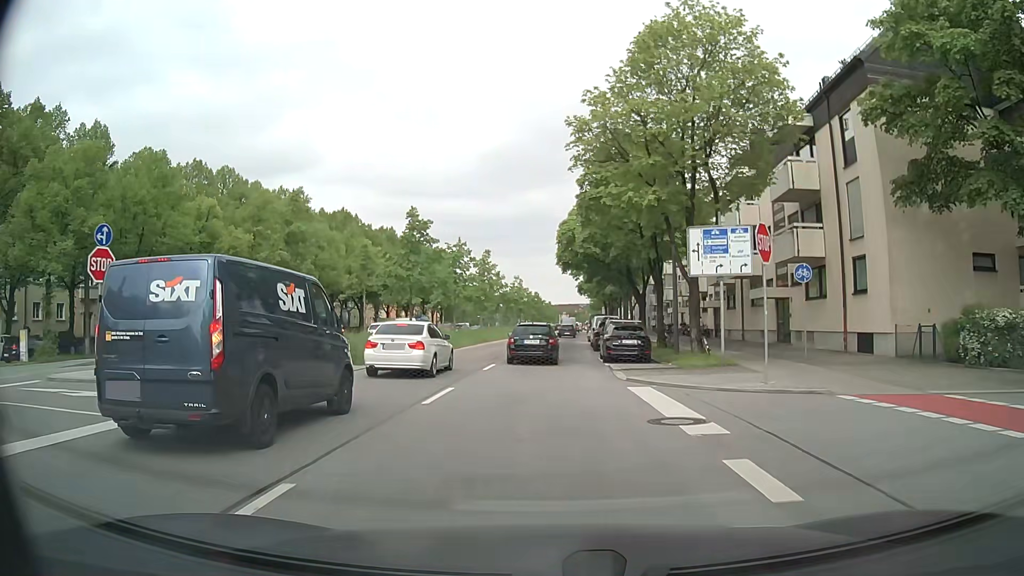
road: secondary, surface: asphalt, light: Day
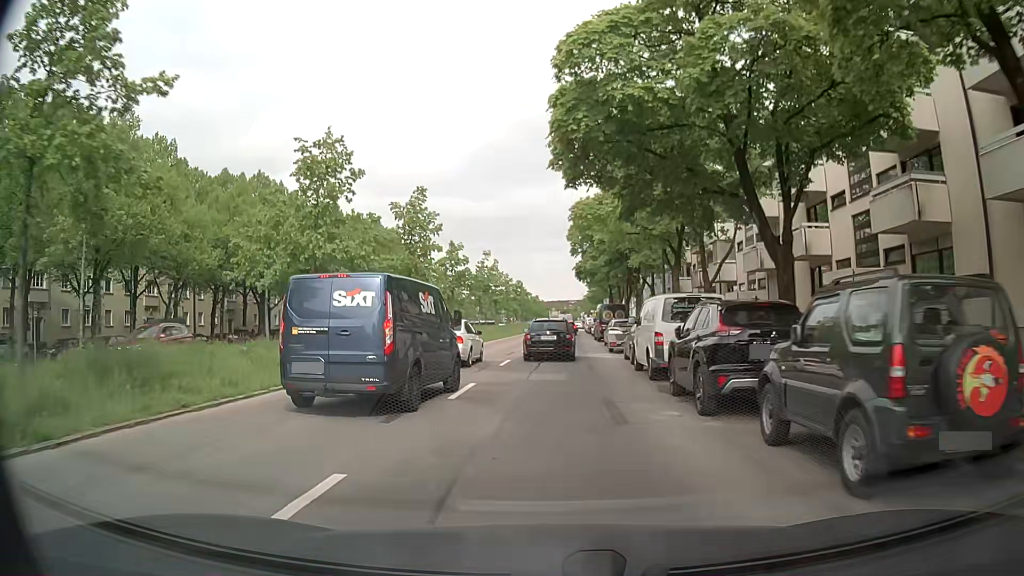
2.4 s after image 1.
(+0.3, +26.6) m; +1°
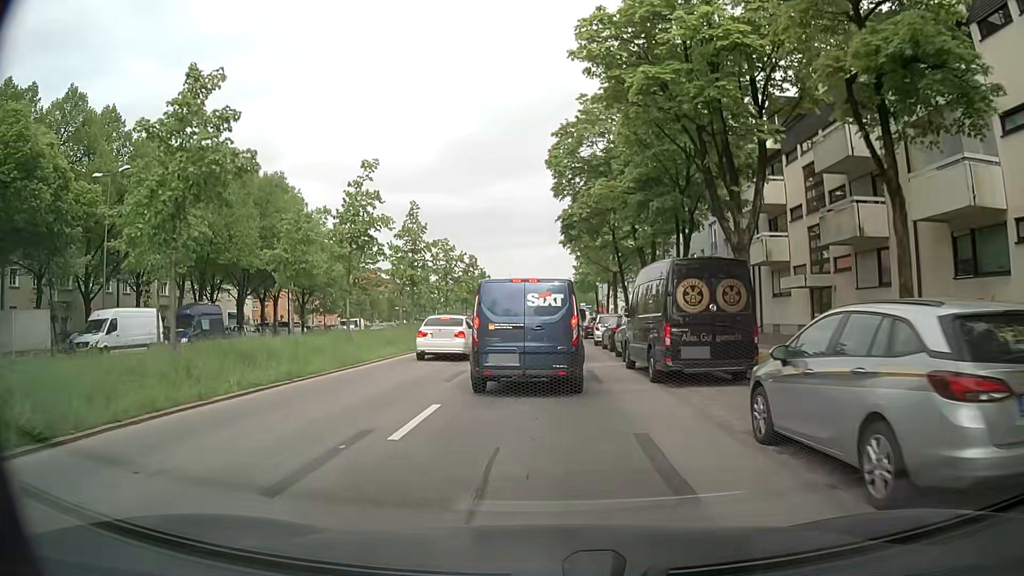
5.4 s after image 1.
(+0.8, +31.2) m; +3°
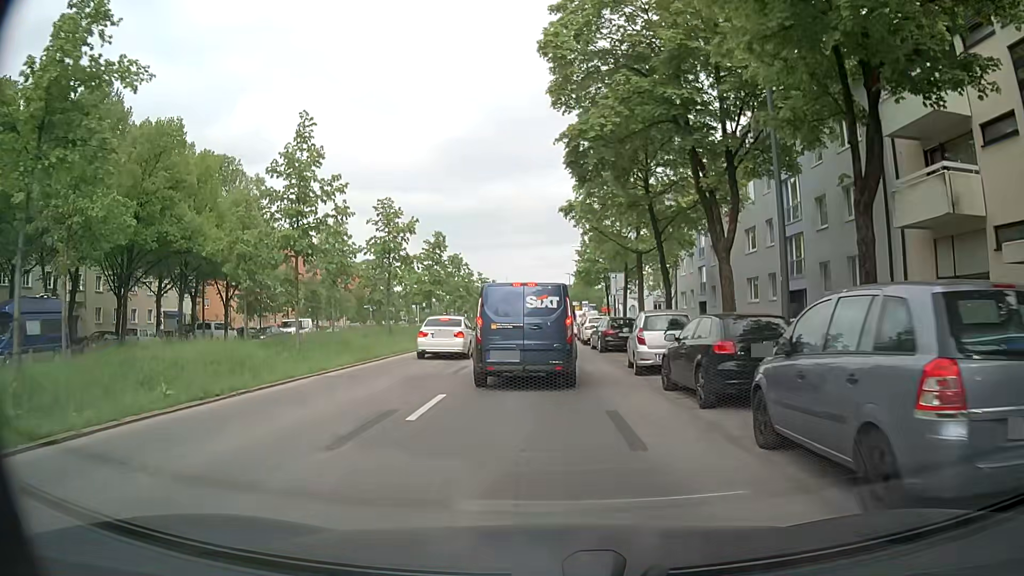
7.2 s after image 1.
(0.0, +16.5) m; 0°
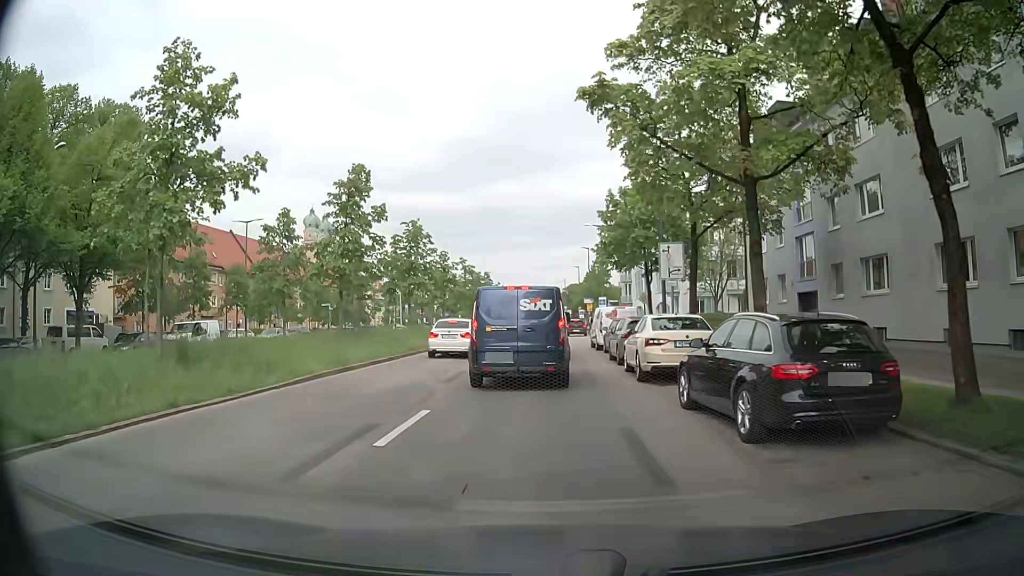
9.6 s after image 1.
(+0.2, +19.7) m; +1°
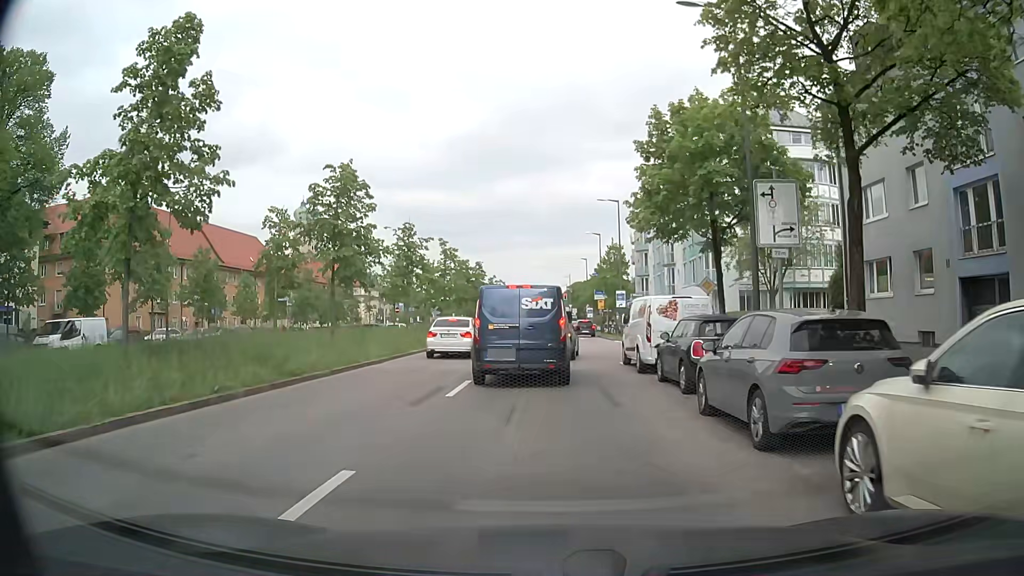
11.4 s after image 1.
(-0.1, +13.4) m; +1°
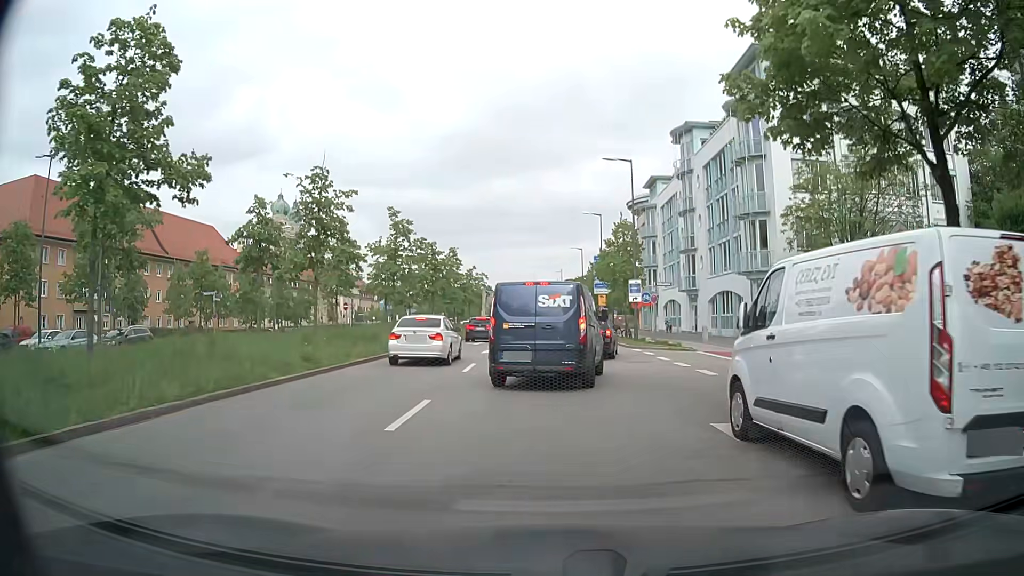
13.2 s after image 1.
(-0.2, +12.8) m; -1°
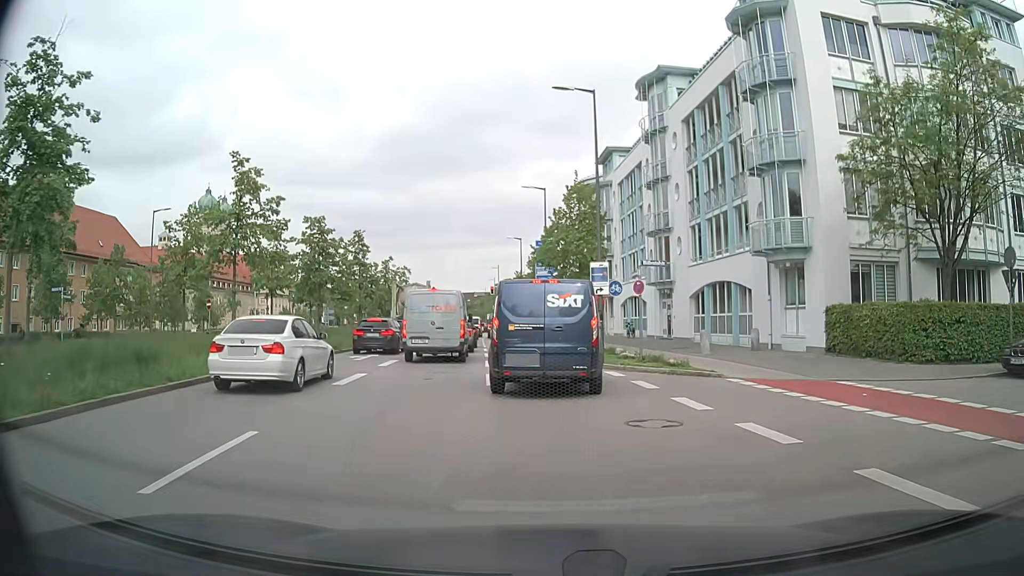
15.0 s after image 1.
(+0.6, +12.2) m; +6°
